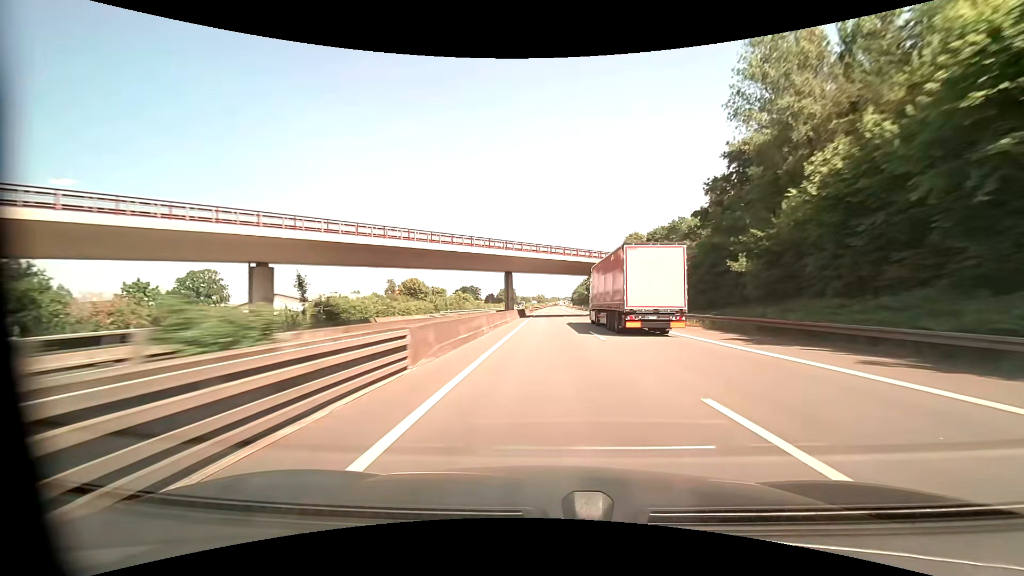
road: motorway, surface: asphalt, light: Day
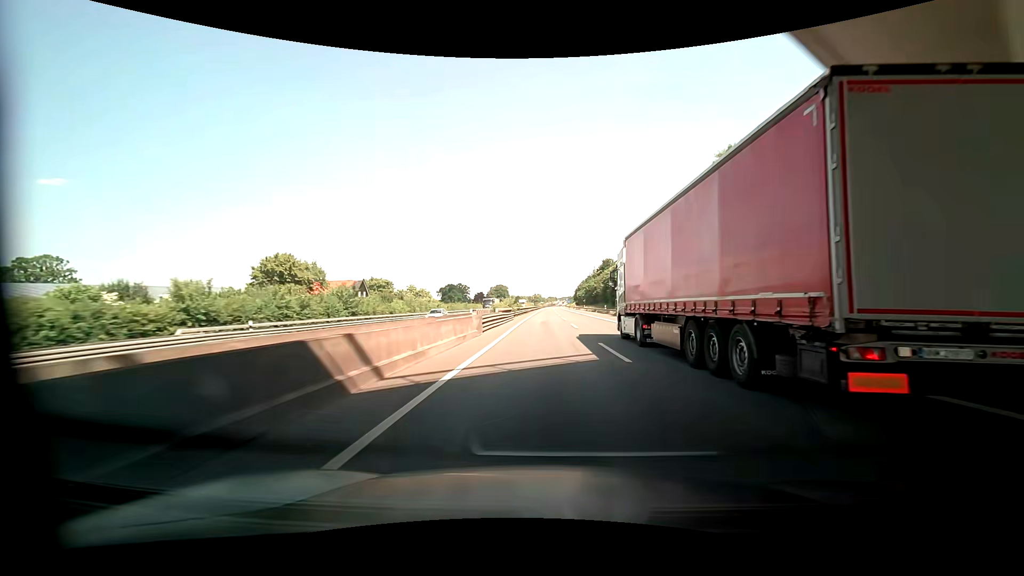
(+0.3, +61.9) m; 0°
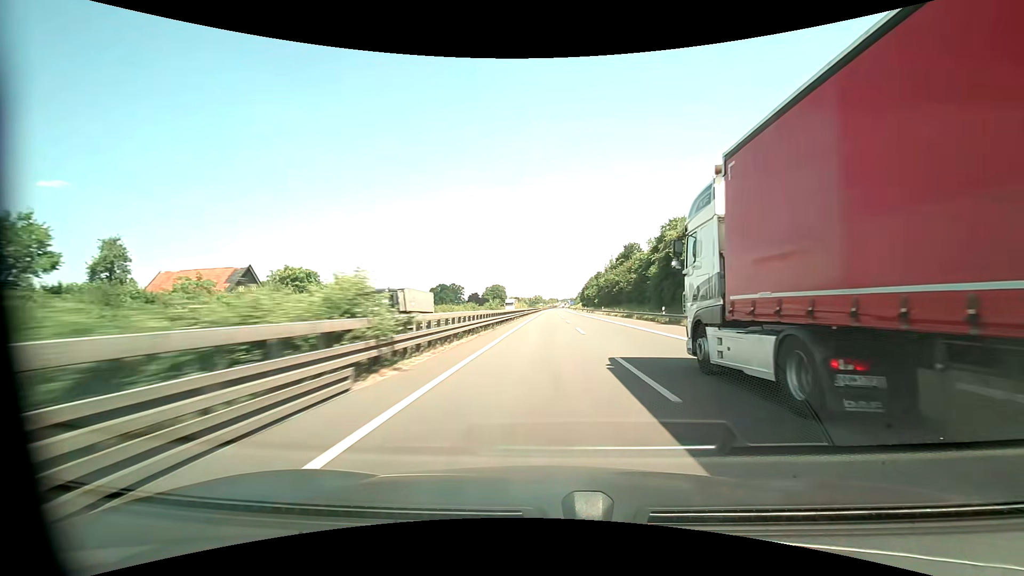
(0.0, +41.2) m; 0°
(0, +10) (0, +20) (0, +30) (0, +40) (0, +50) (0, +60) (0, +70) (0, +80) (0, +90) (0, +100) m
